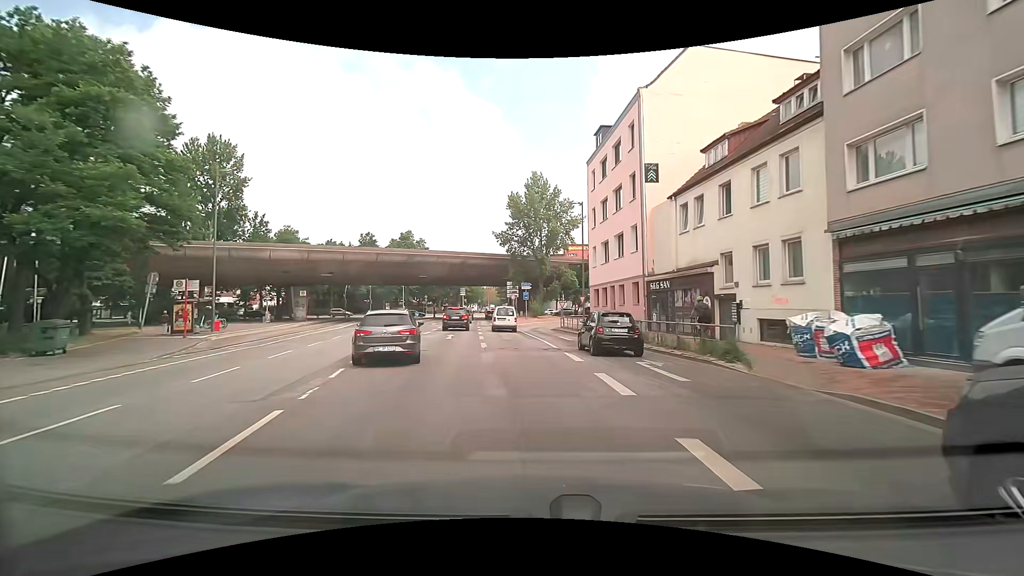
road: secondary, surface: asphalt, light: Day
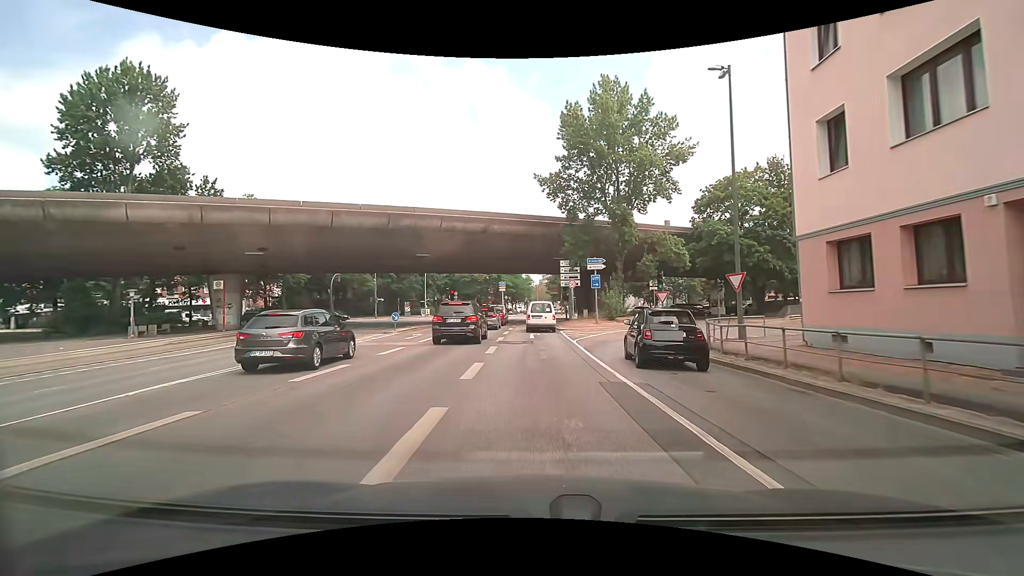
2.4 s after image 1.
(-1.4, +27.8) m; -6°
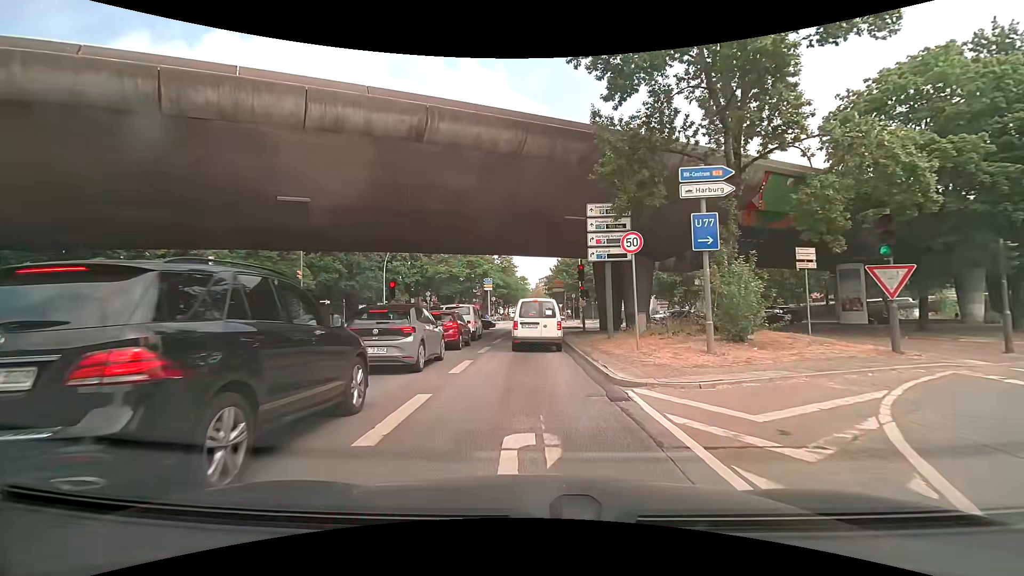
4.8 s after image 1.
(0.0, +22.3) m; 0°
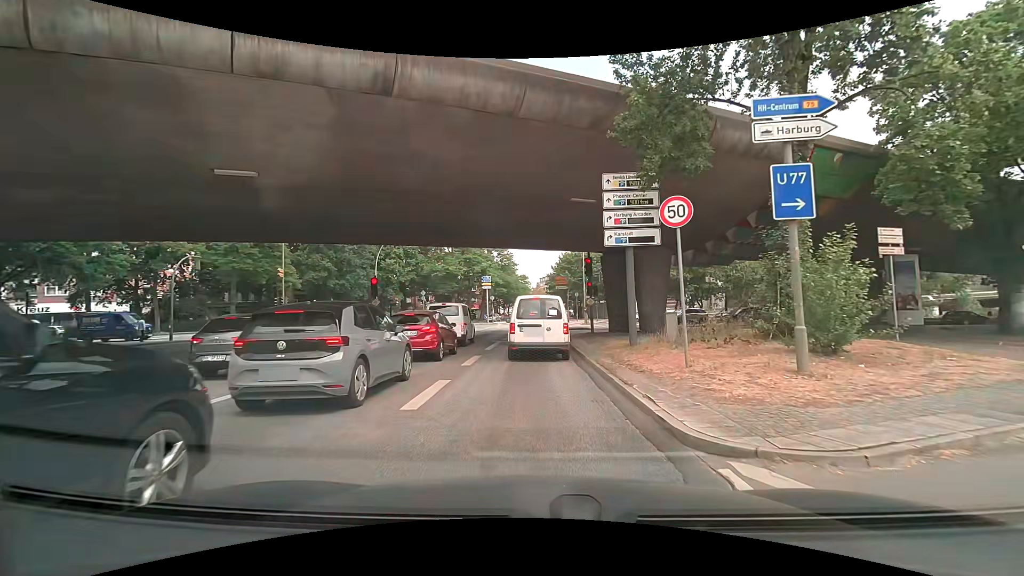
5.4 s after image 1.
(0.0, +3.9) m; -1°
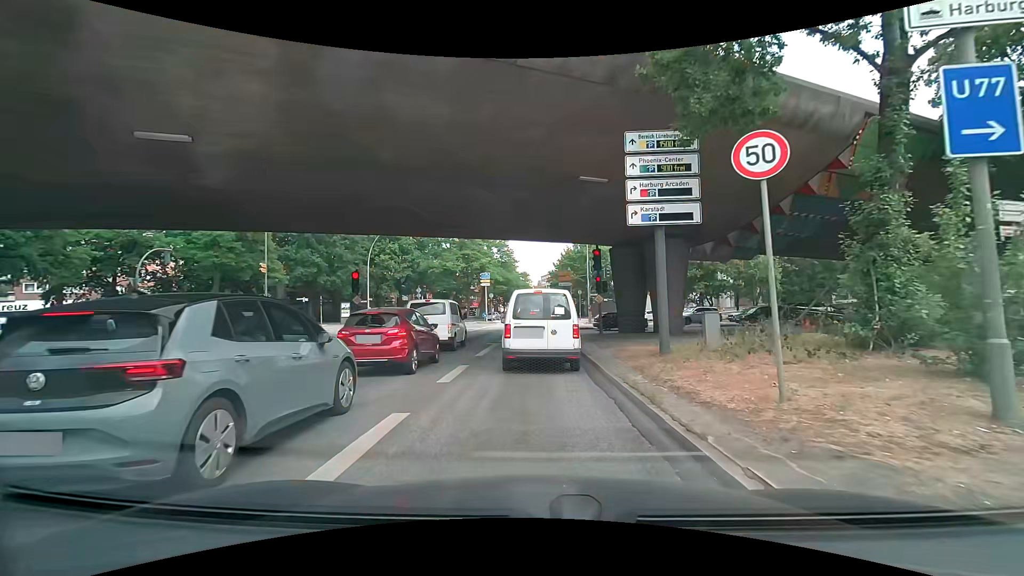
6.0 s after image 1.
(0.0, +3.2) m; +1°
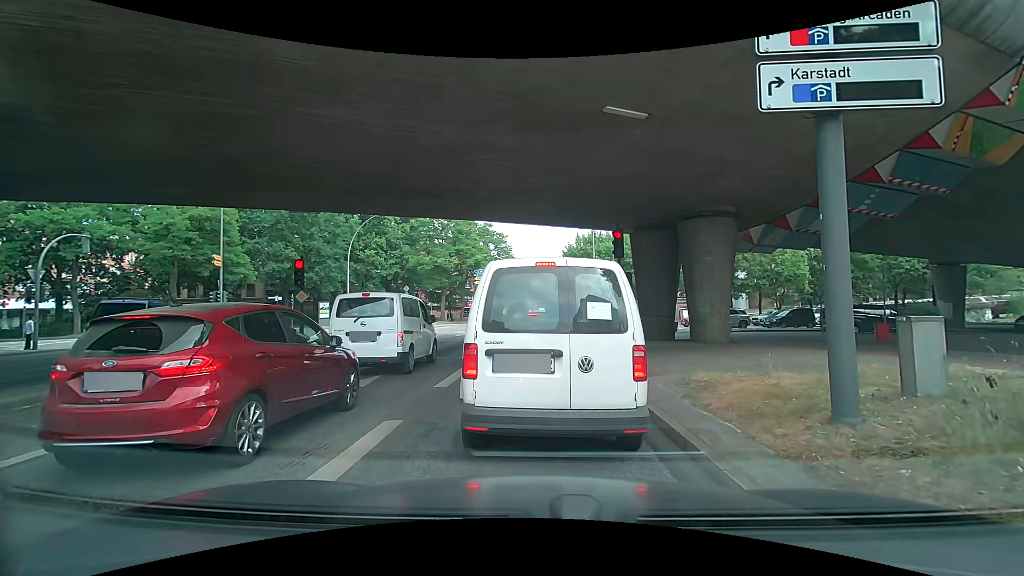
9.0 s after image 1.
(-0.1, +5.9) m; -2°
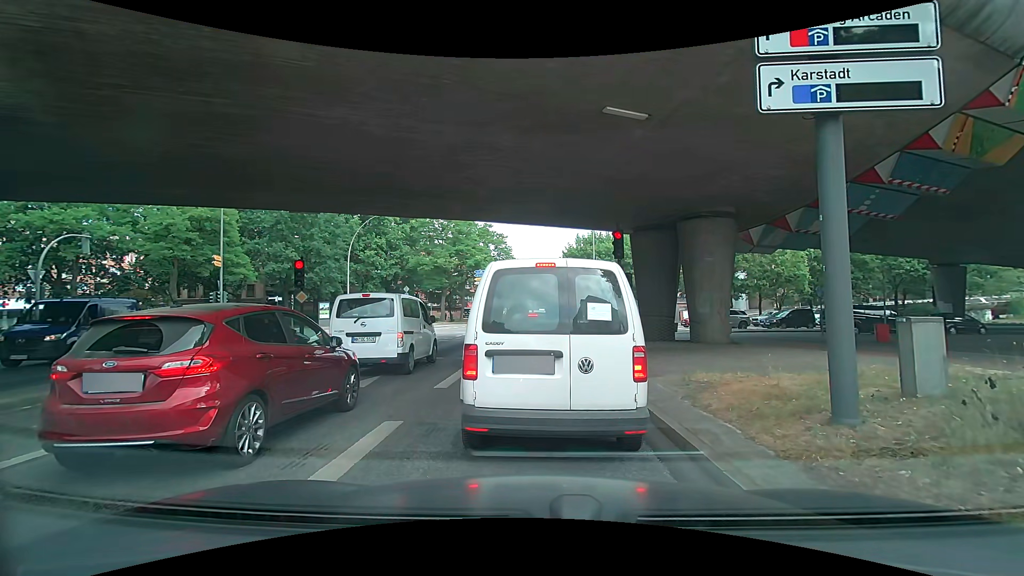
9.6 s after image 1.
(0.0, 0.0) m; 0°
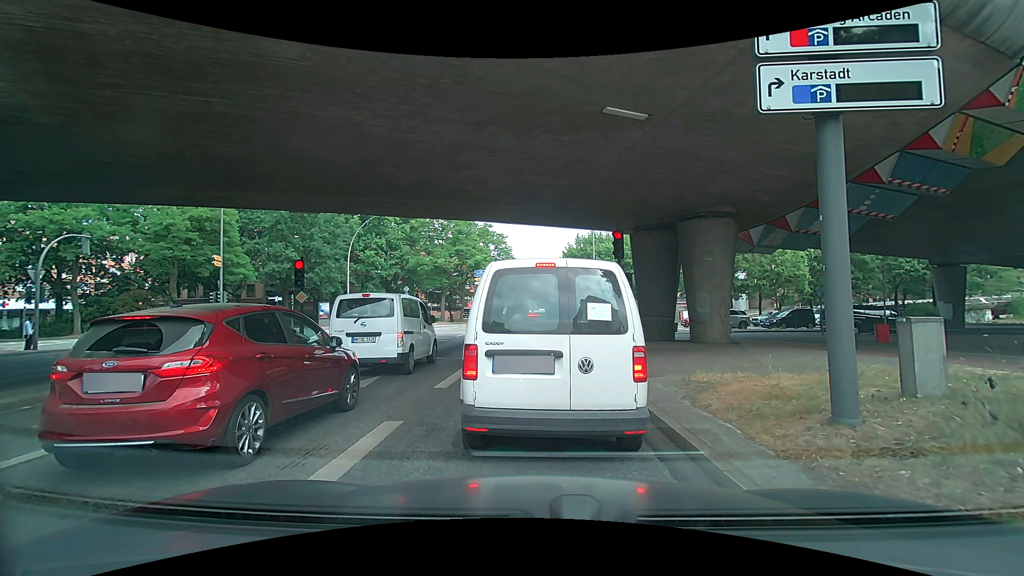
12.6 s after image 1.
(0.0, 0.0) m; 0°
